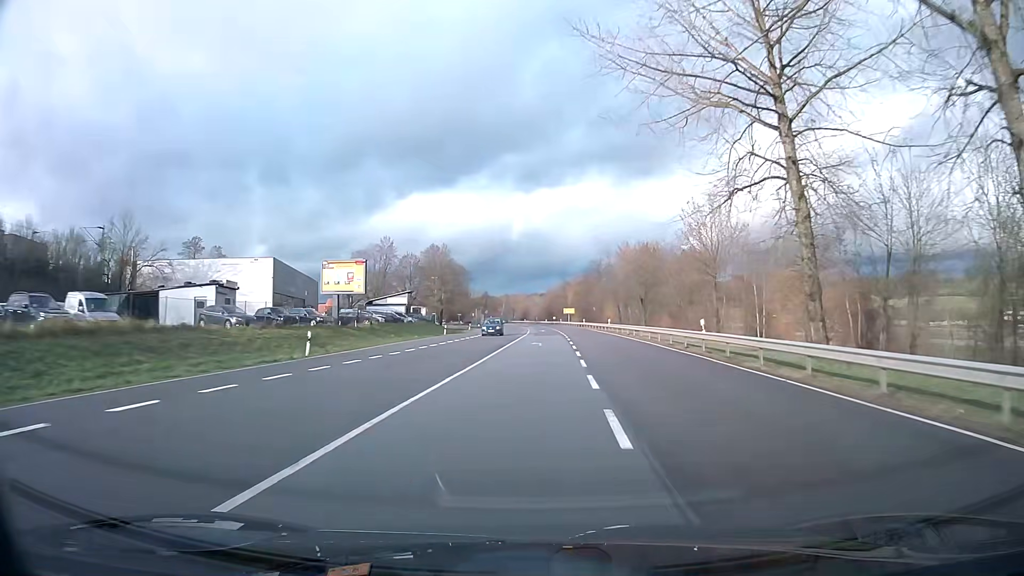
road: primary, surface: asphalt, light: Day
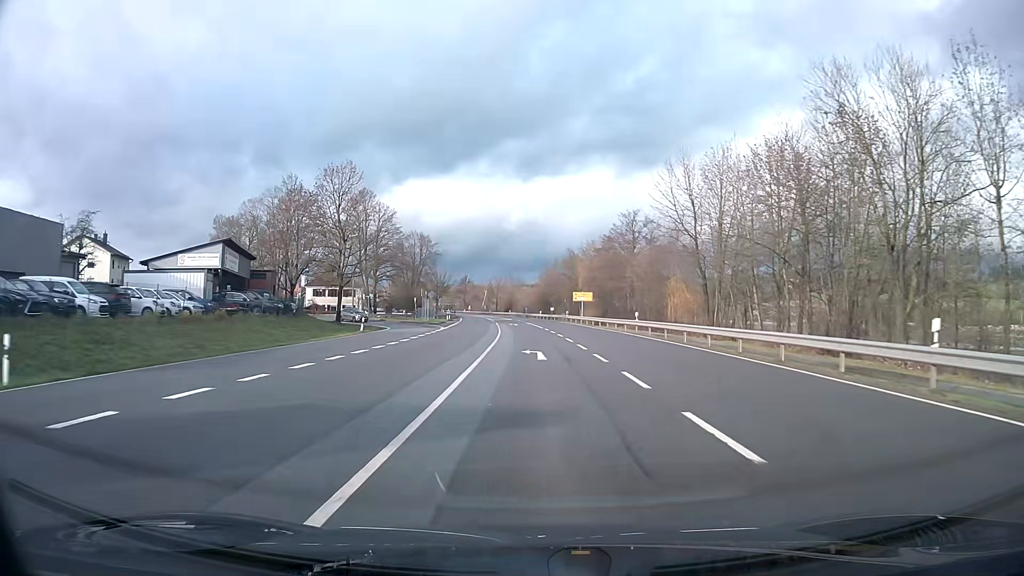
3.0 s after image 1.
(+0.5, +60.4) m; 0°
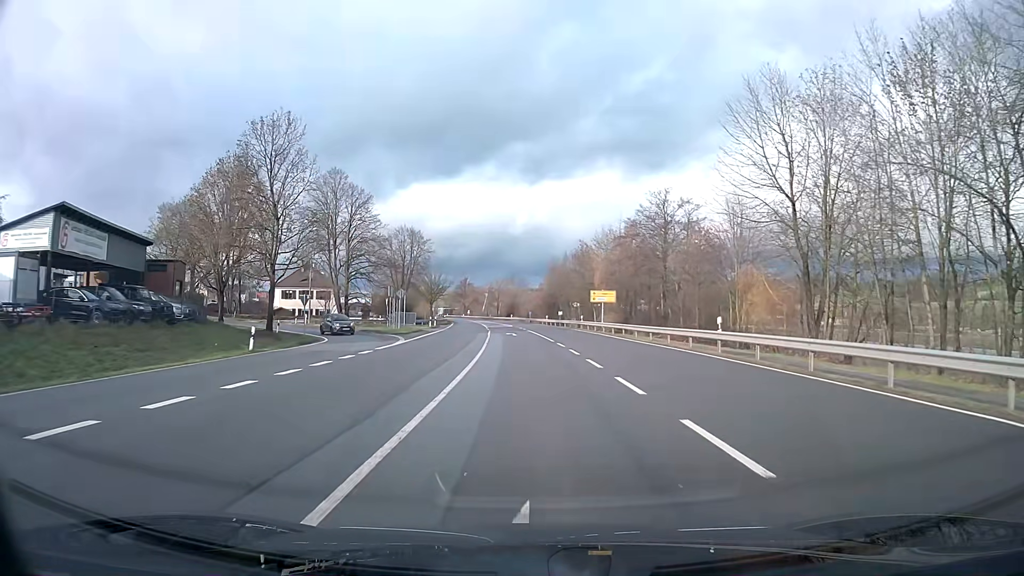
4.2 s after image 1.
(0.0, +18.2) m; 0°
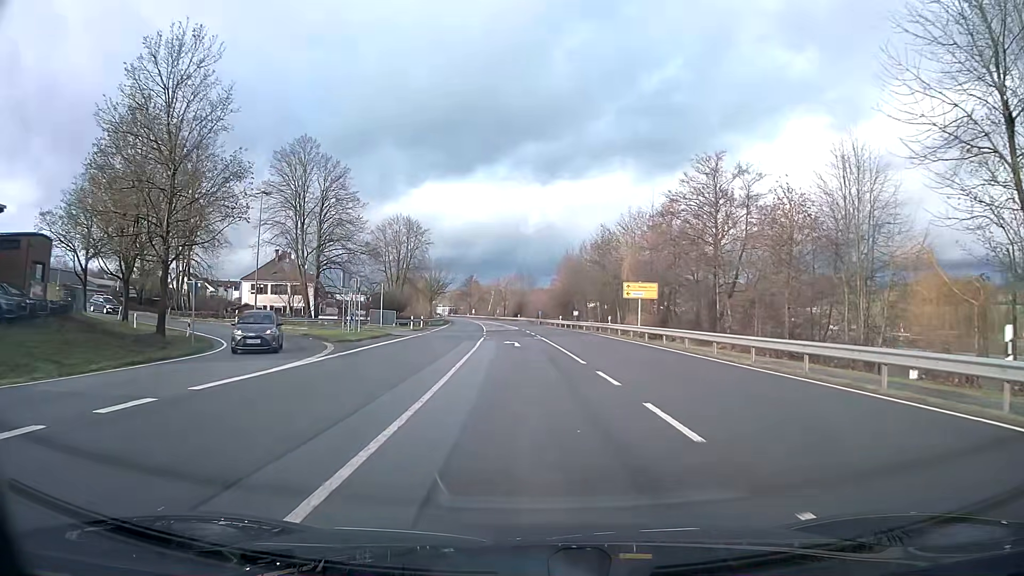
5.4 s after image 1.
(-0.1, +15.9) m; -1°
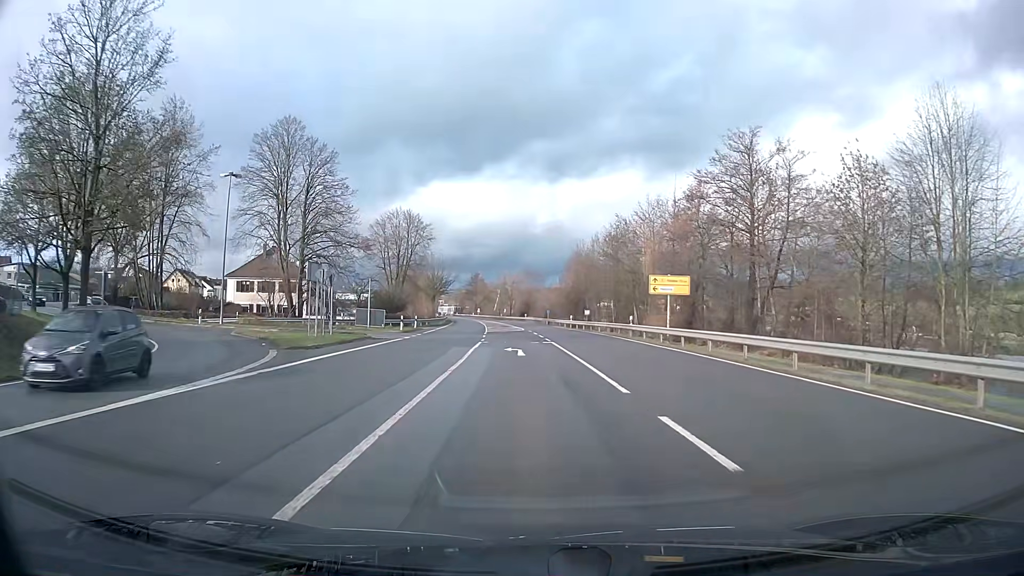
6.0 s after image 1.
(0.0, +7.1) m; -1°
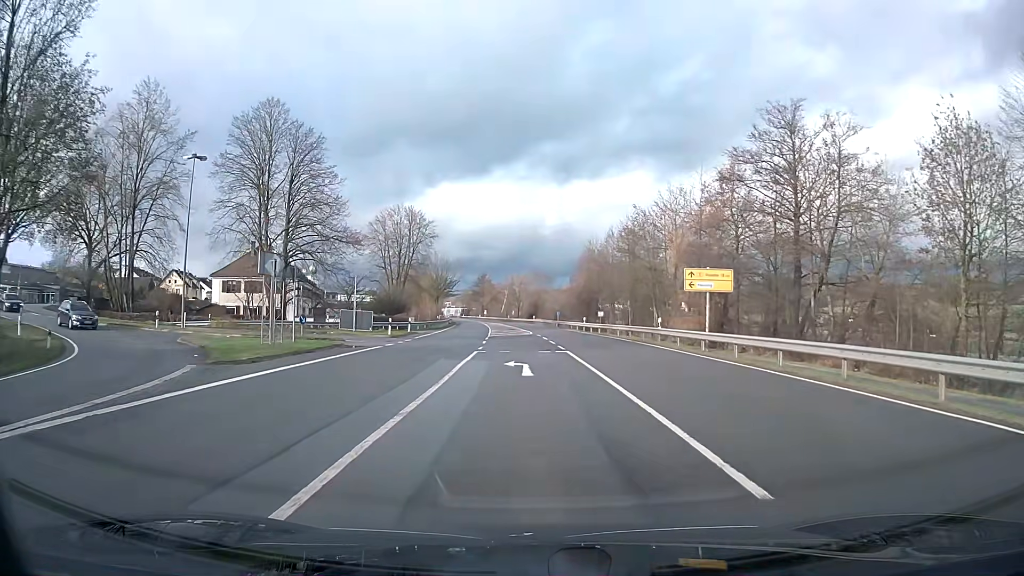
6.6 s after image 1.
(0.0, +6.6) m; -1°
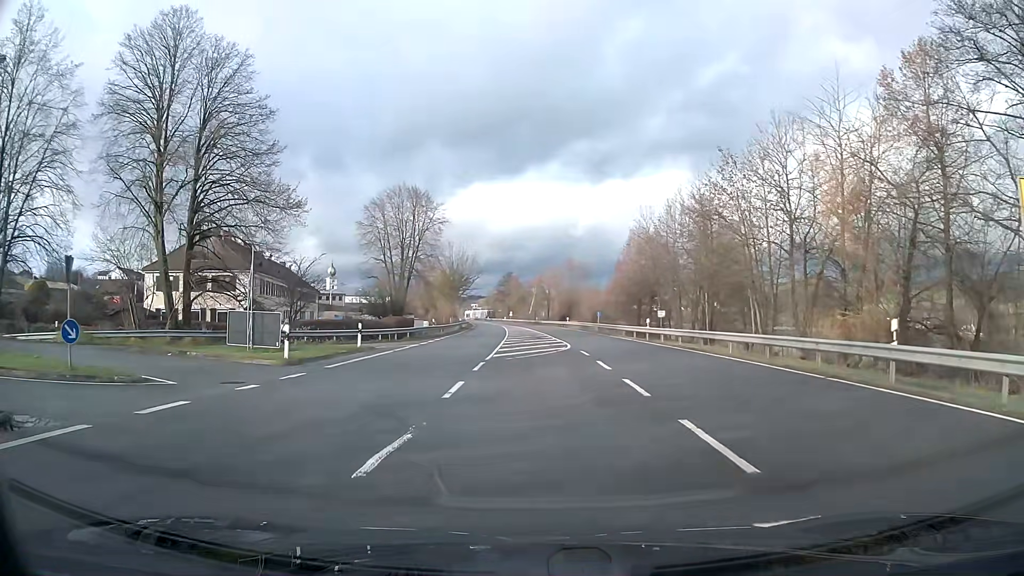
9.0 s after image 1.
(-0.4, +21.0) m; -5°
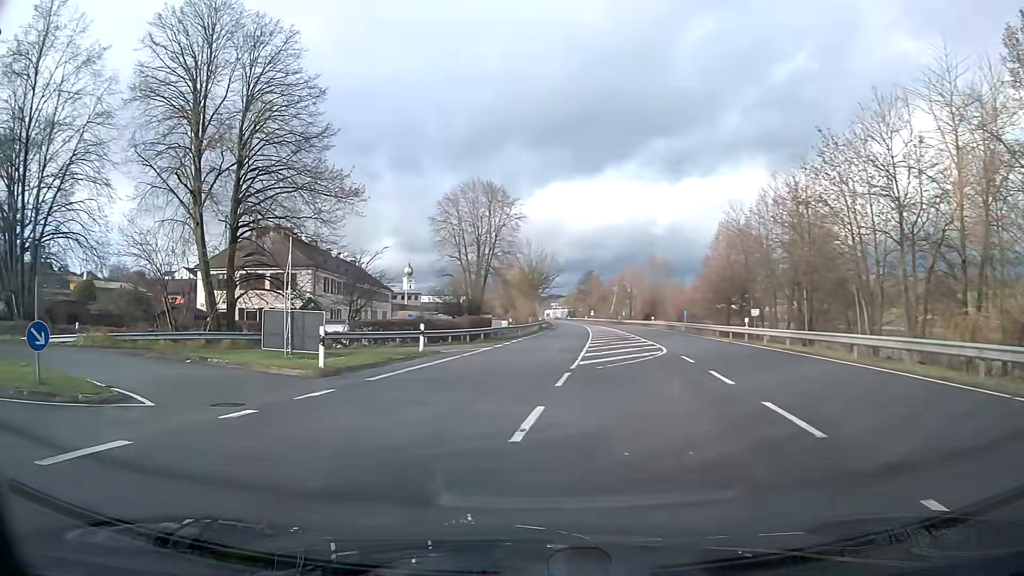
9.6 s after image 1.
(-0.3, +4.1) m; -10°
